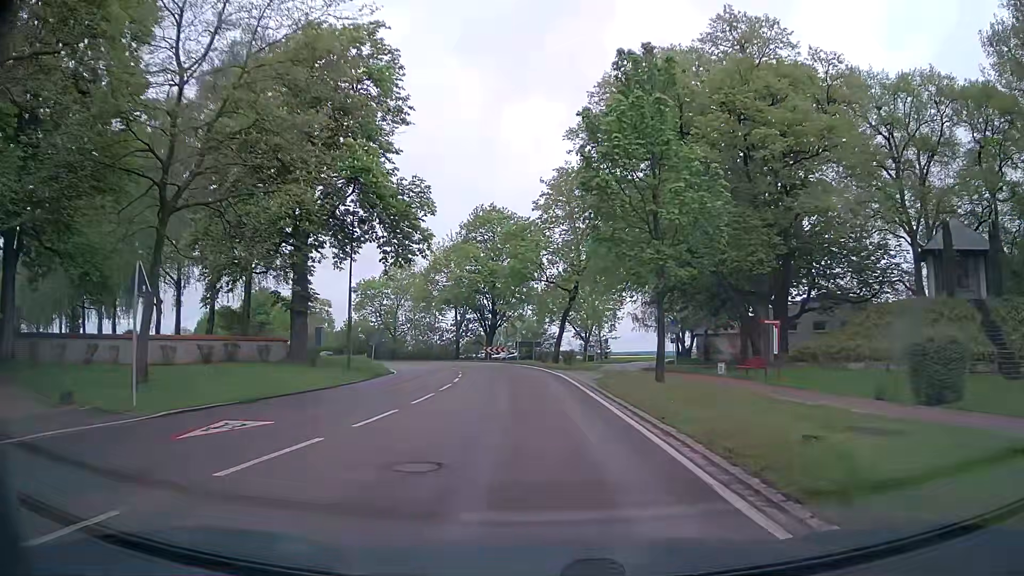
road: tertiary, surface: asphalt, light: Day
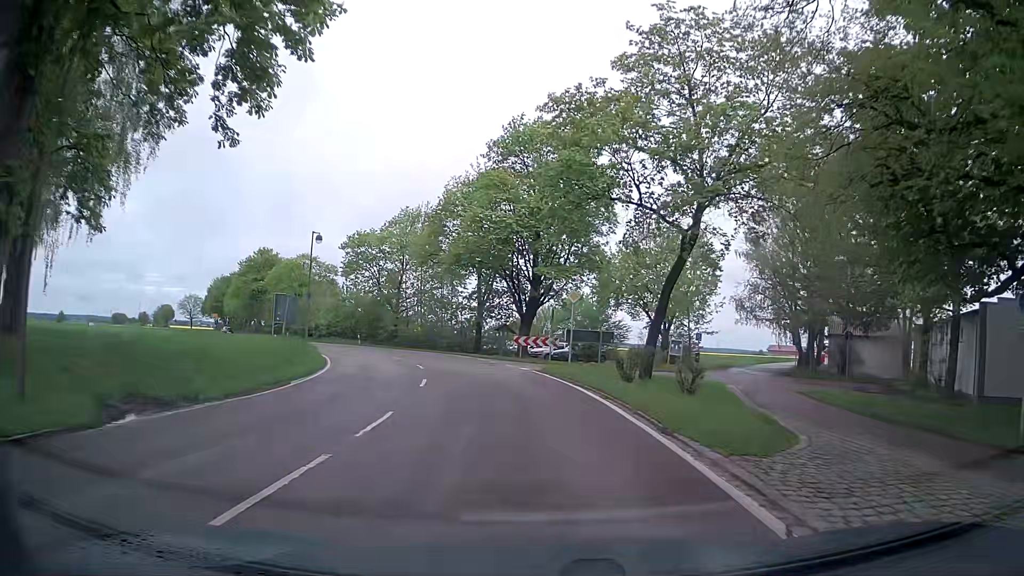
(-0.9, +24.6) m; -4°
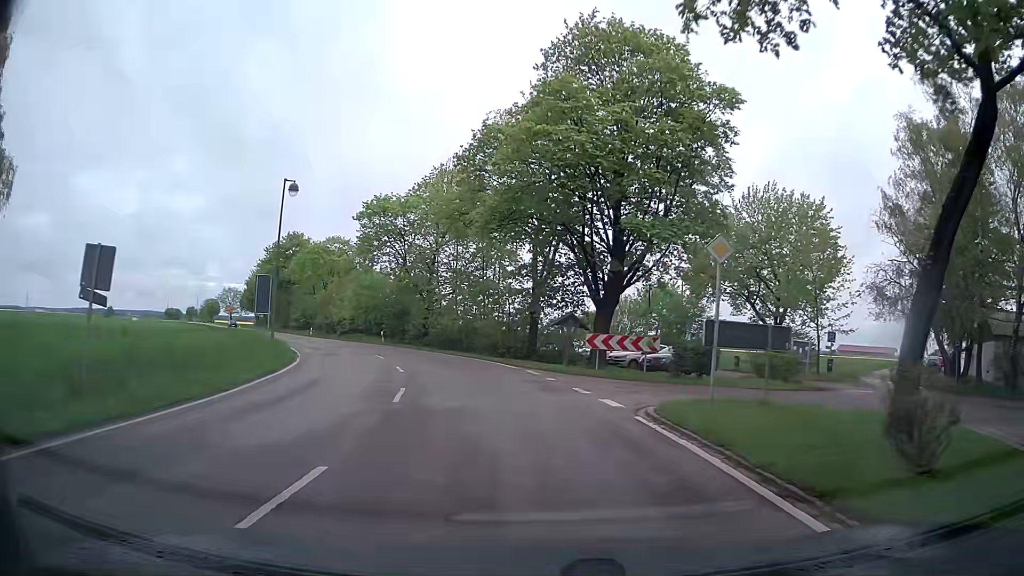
(-0.8, +14.5) m; -6°
(0, +10) (-2, +20) (-4, +30) (-8, +39) (-12, +48) (-17, +56) (-22, +65) (-28, +74) (-33, +82) (-38, +91) m
